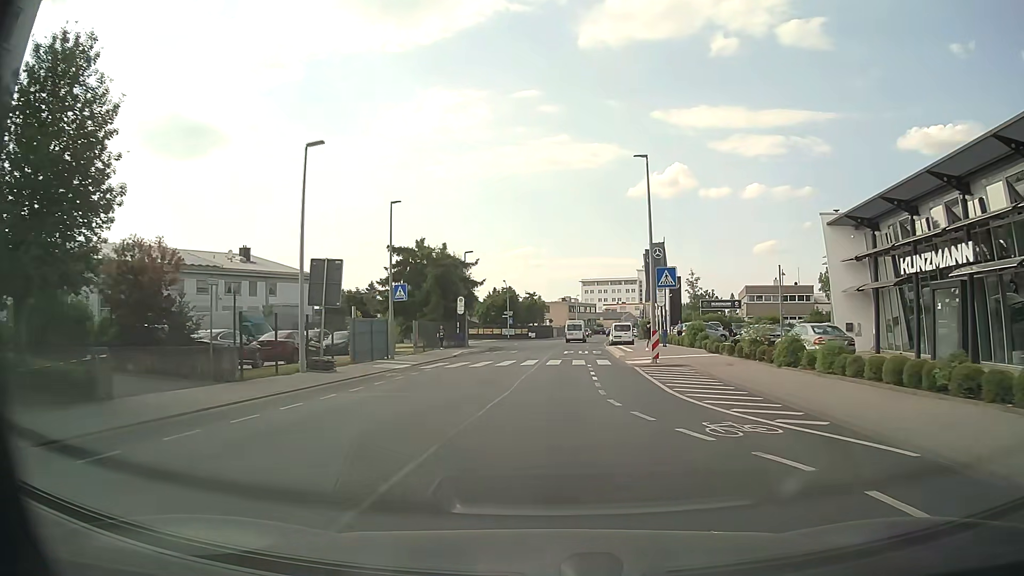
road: tertiary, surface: asphalt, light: Day
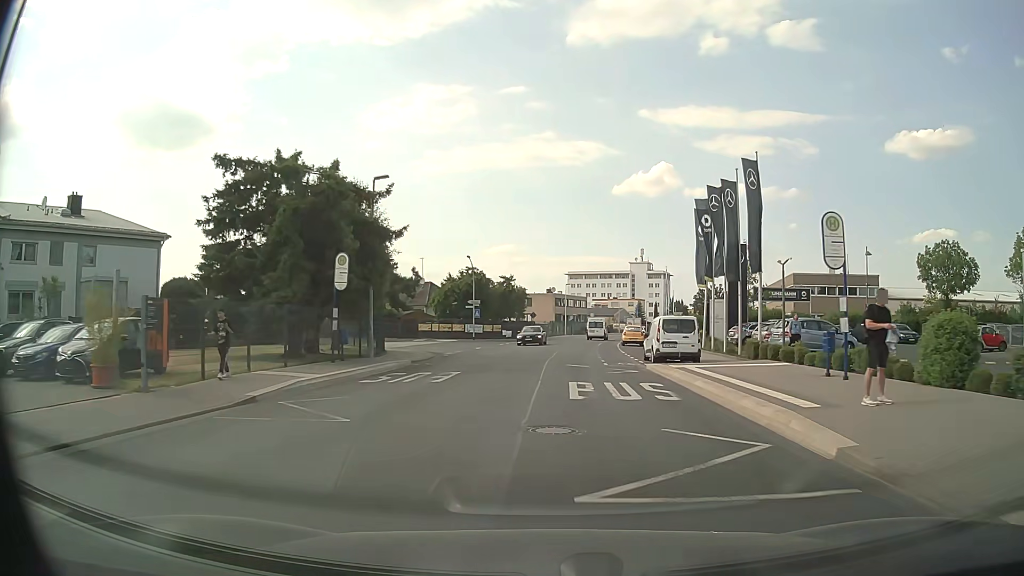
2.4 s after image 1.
(+0.2, +26.0) m; +2°
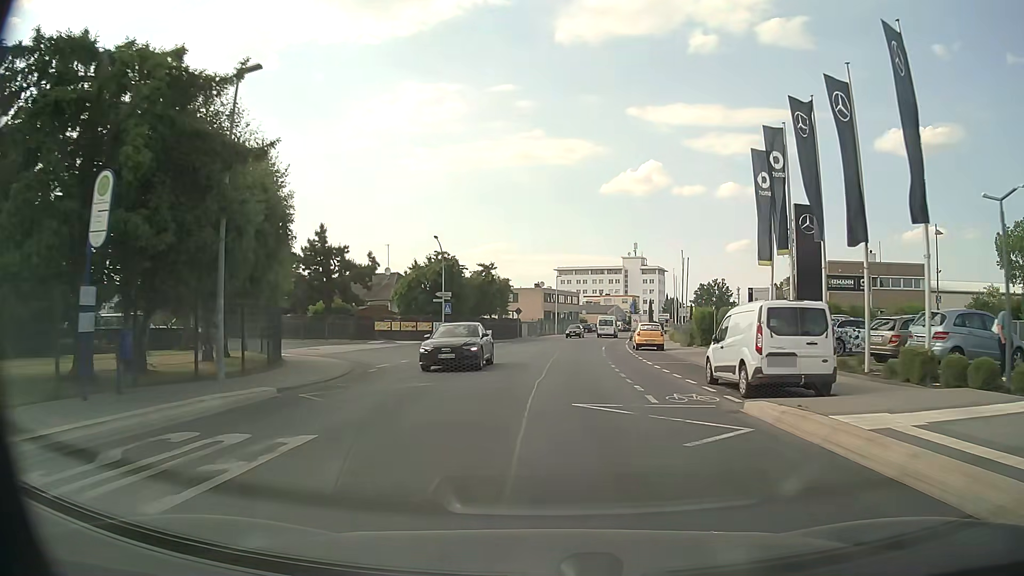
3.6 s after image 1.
(0.0, +13.0) m; +1°
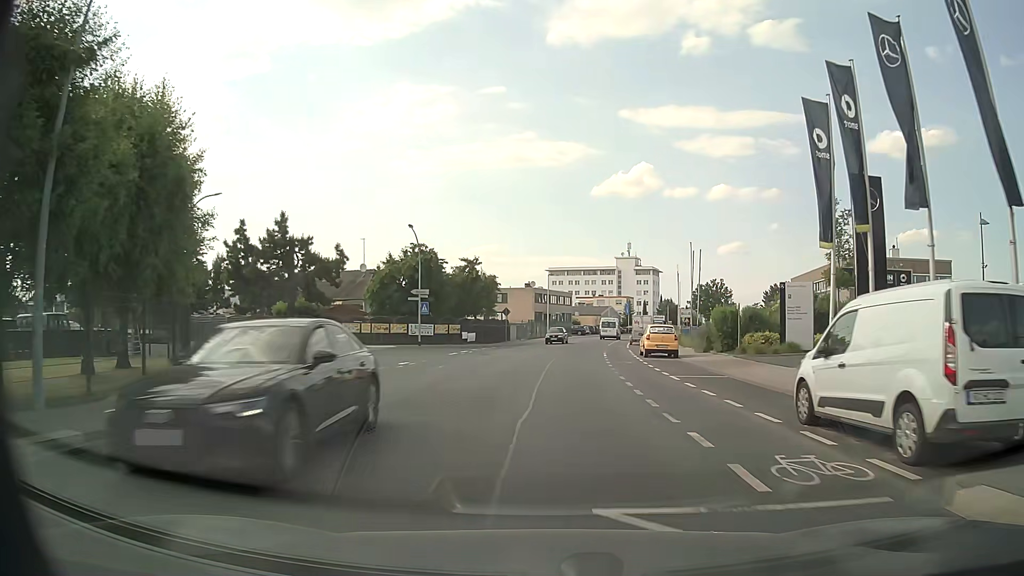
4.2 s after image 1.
(0.0, +6.5) m; +1°
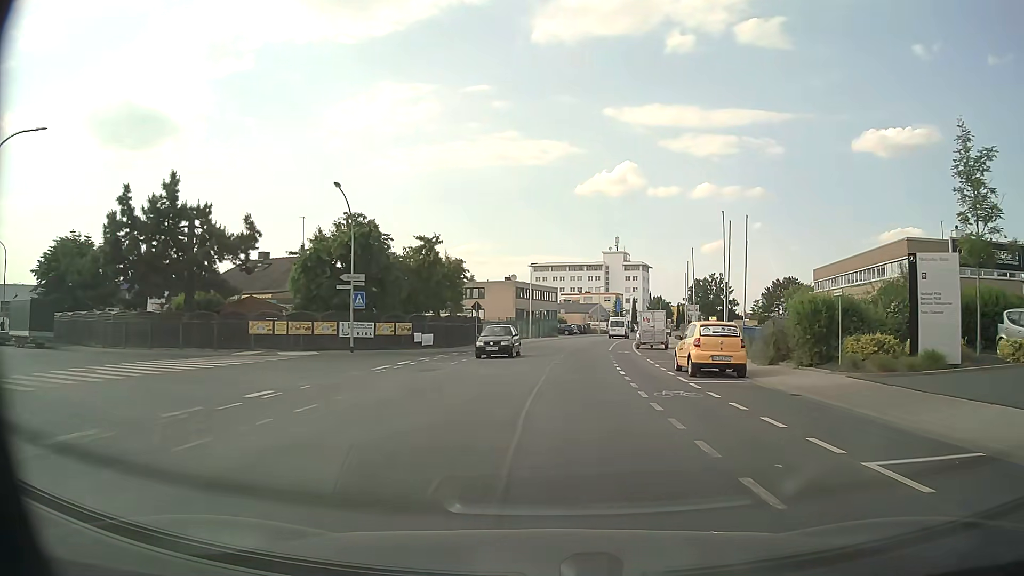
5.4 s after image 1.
(+0.1, +13.0) m; +1°
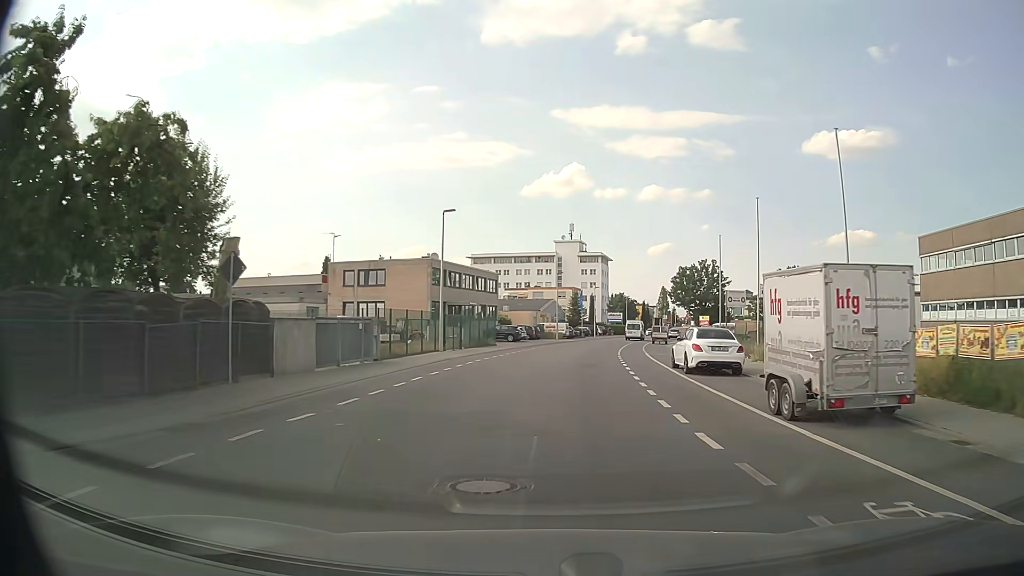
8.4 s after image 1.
(+1.1, +32.6) m; +4°
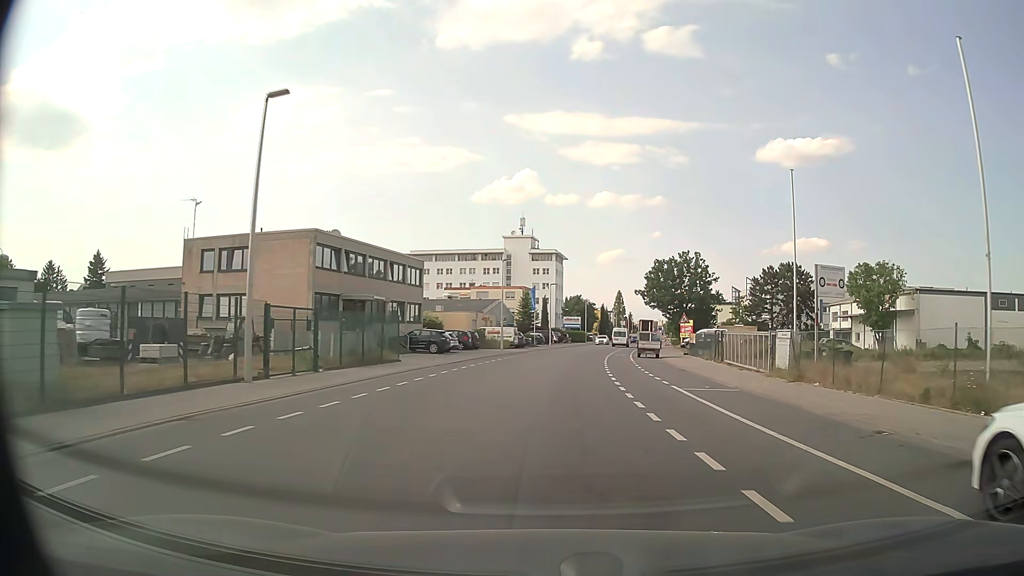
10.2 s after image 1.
(+0.8, +19.8) m; +4°
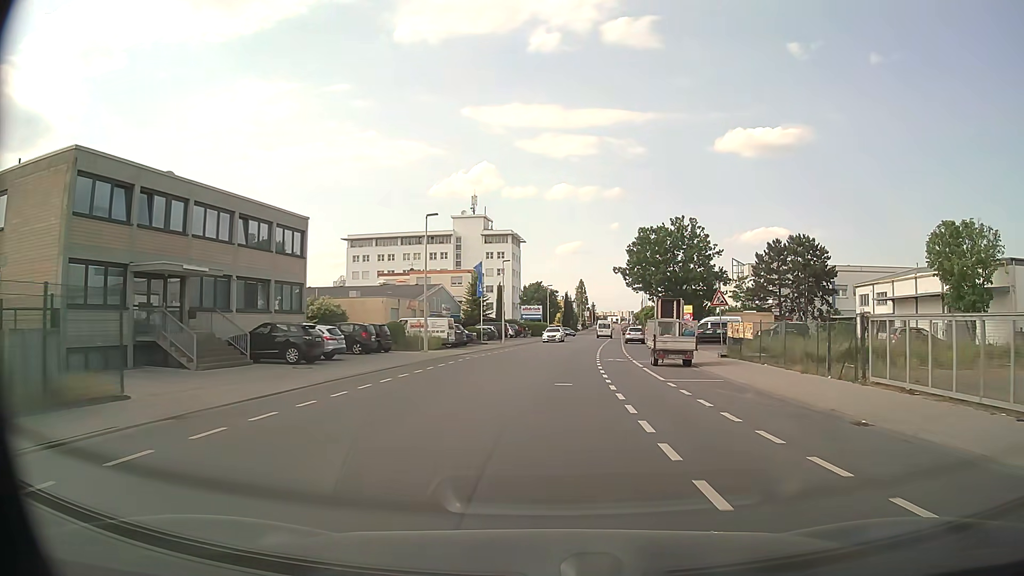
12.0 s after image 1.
(+0.7, +20.1) m; +4°
(0, +10) (0, +20) (+1, +30) (+2, +40) (+3, +50) (+4, +60) (+5, +70) (+6, +80) (+7, +90) (+8, +100) m
